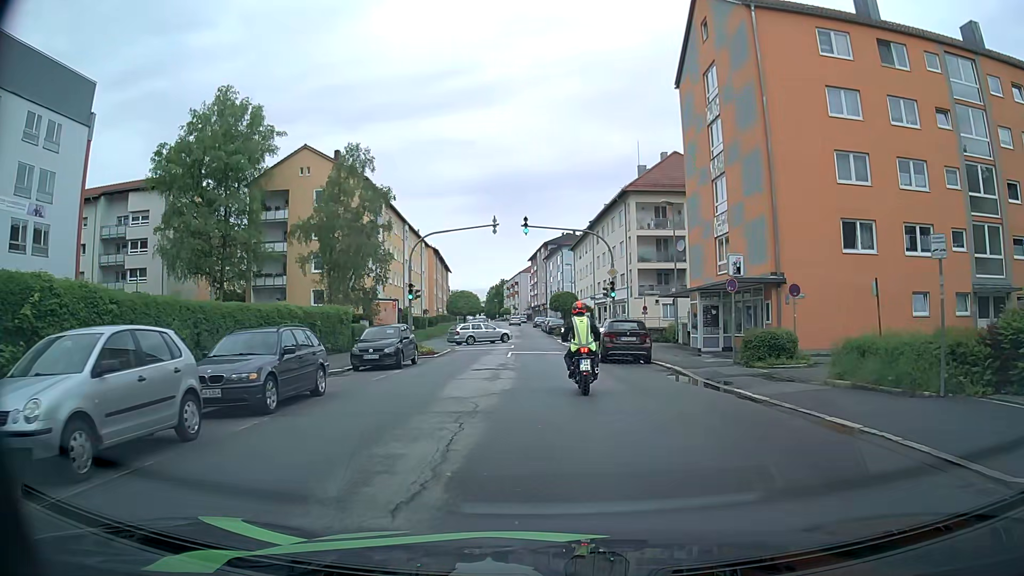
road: tertiary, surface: asphalt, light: Day
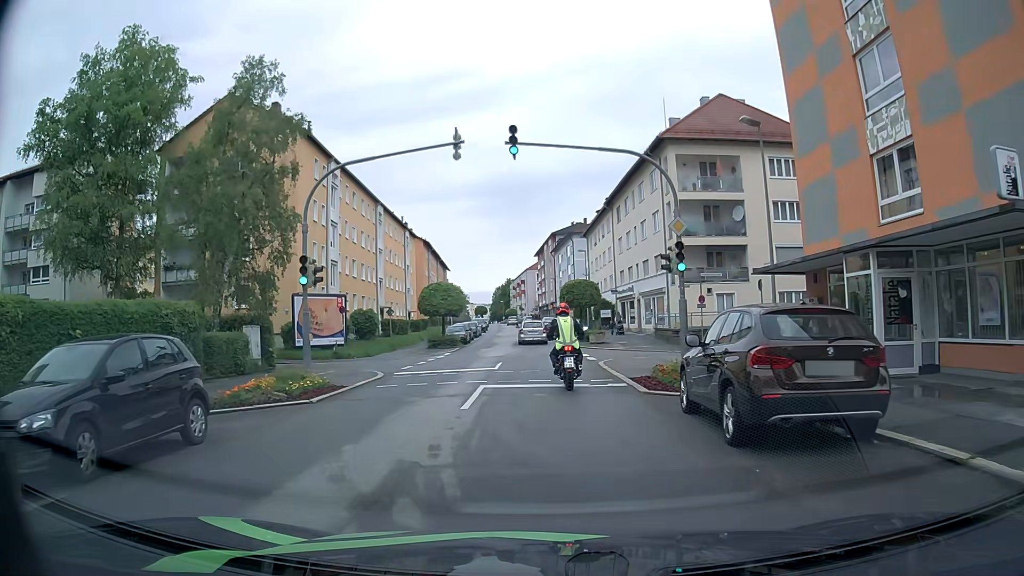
(0.0, +16.1) m; -1°
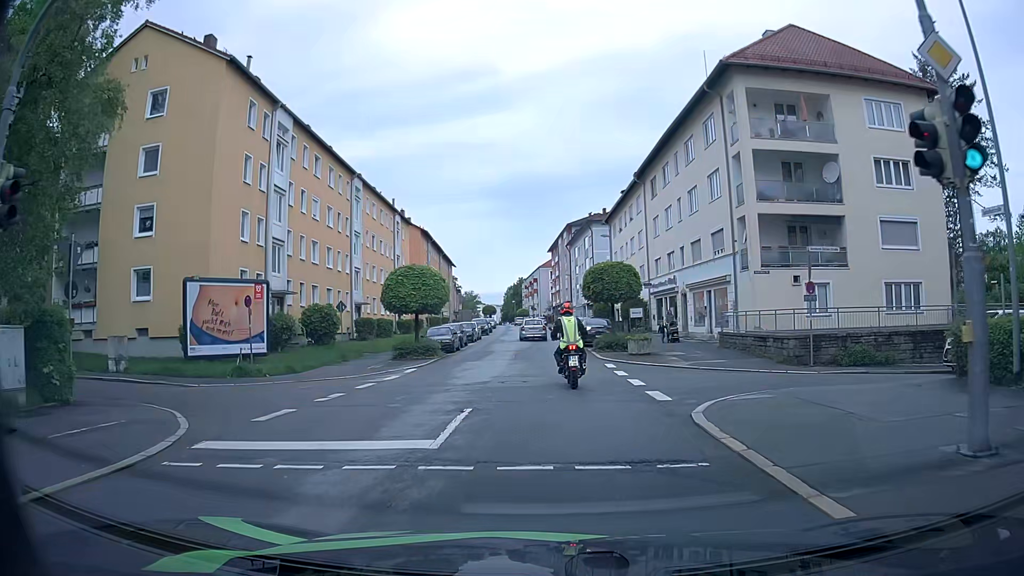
(-0.2, +12.8) m; -2°
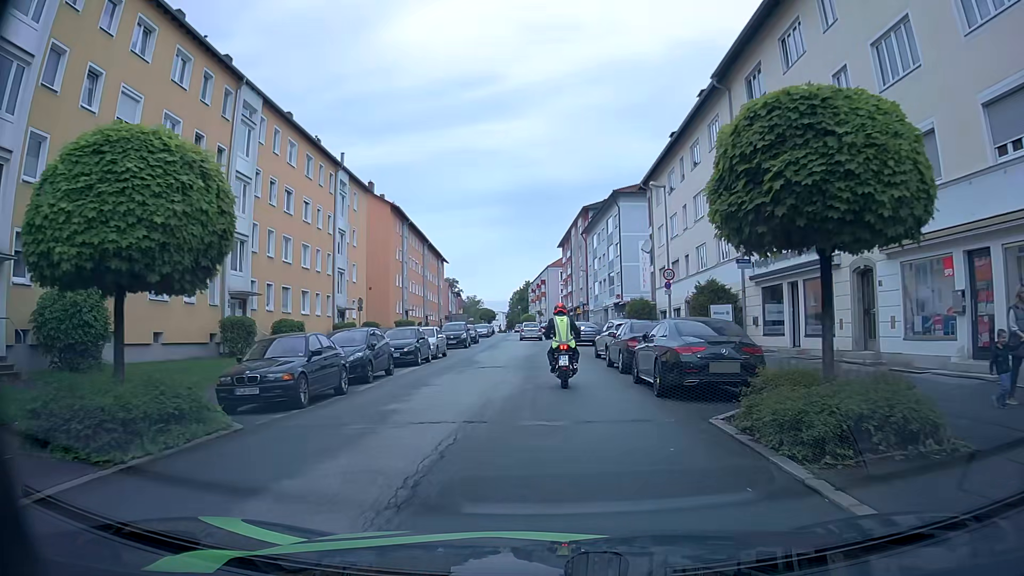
(-0.1, +22.5) m; 0°
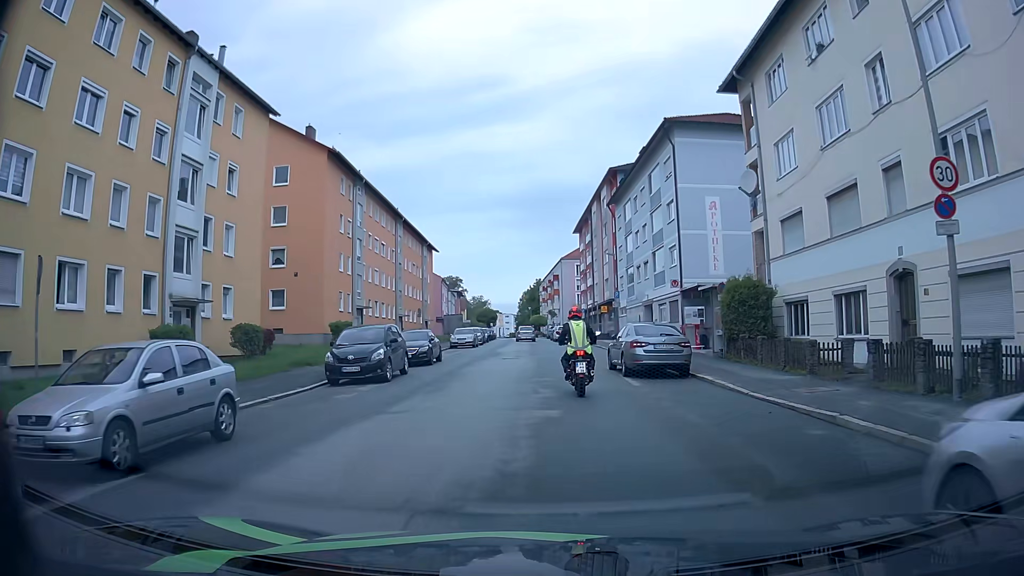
(-0.2, +23.2) m; -1°
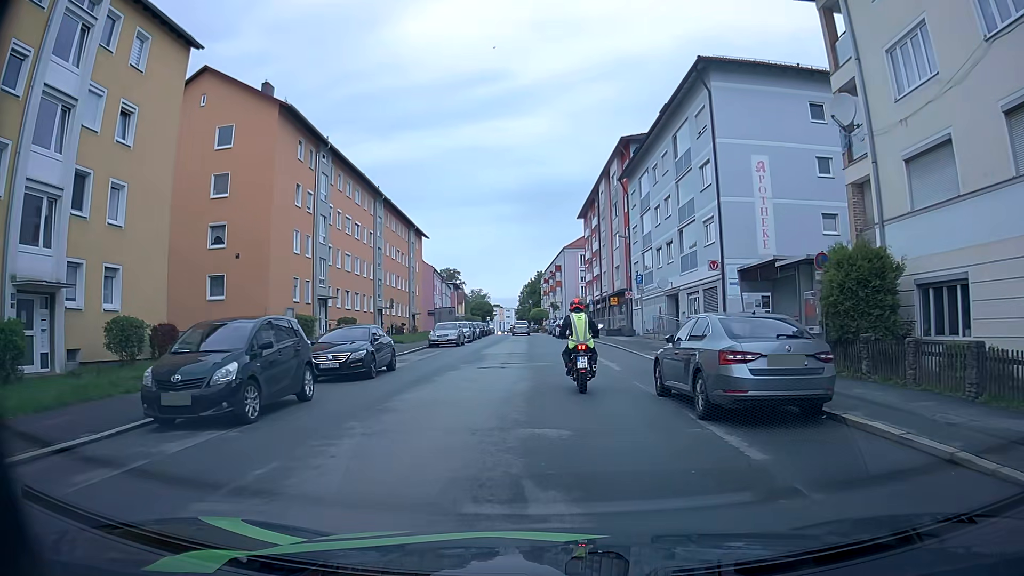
(-0.1, +9.1) m; -1°
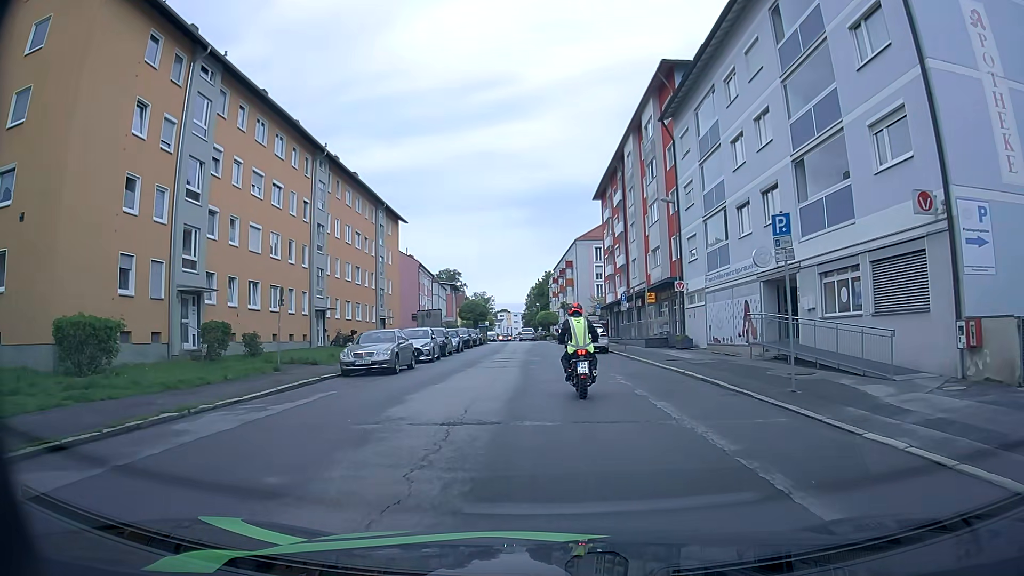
(-0.1, +18.0) m; -1°
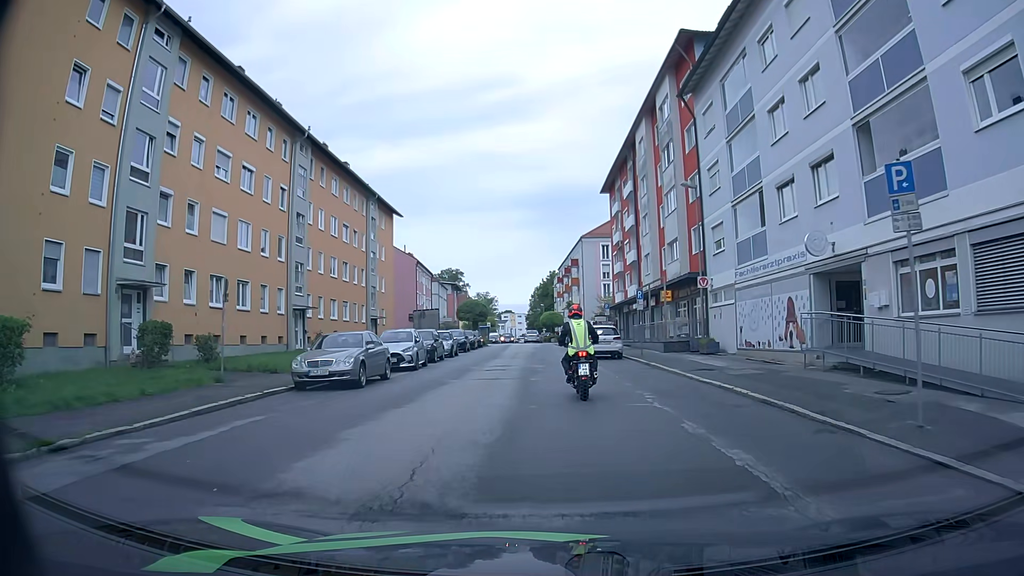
(0.0, +4.5) m; 0°
(0, +10) (0, +20) (0, +30) (0, +40) (-1, +50) (-1, +60) (-1, +70) (-2, +80) (-2, +90) (-3, +100) m
